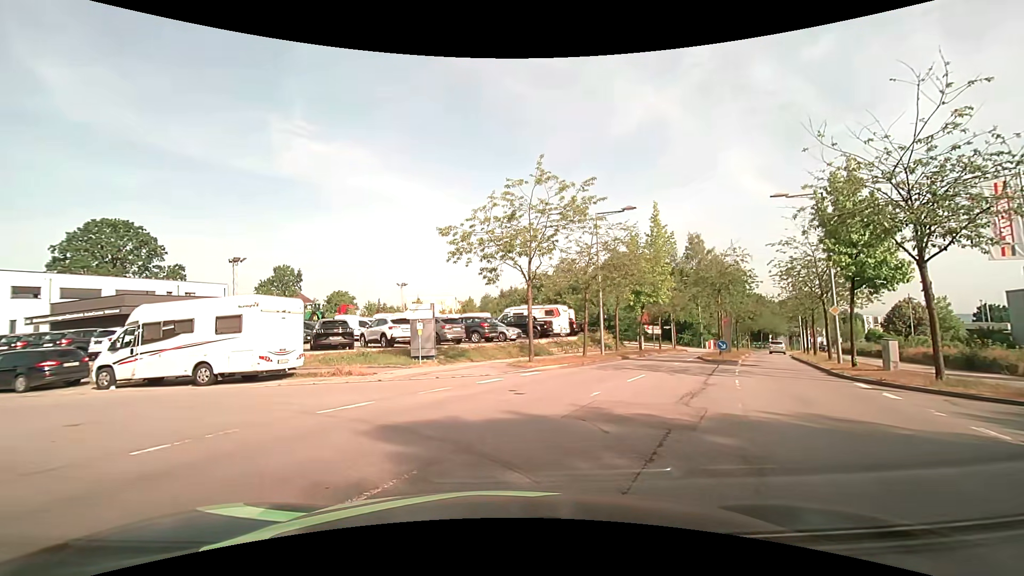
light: Day
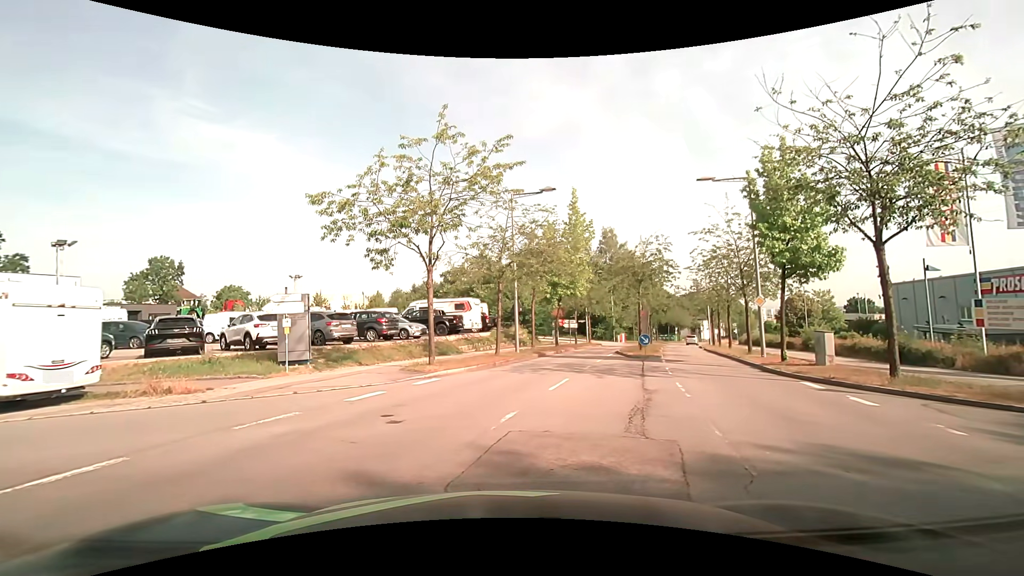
(+0.3, +3.5) m; +8°
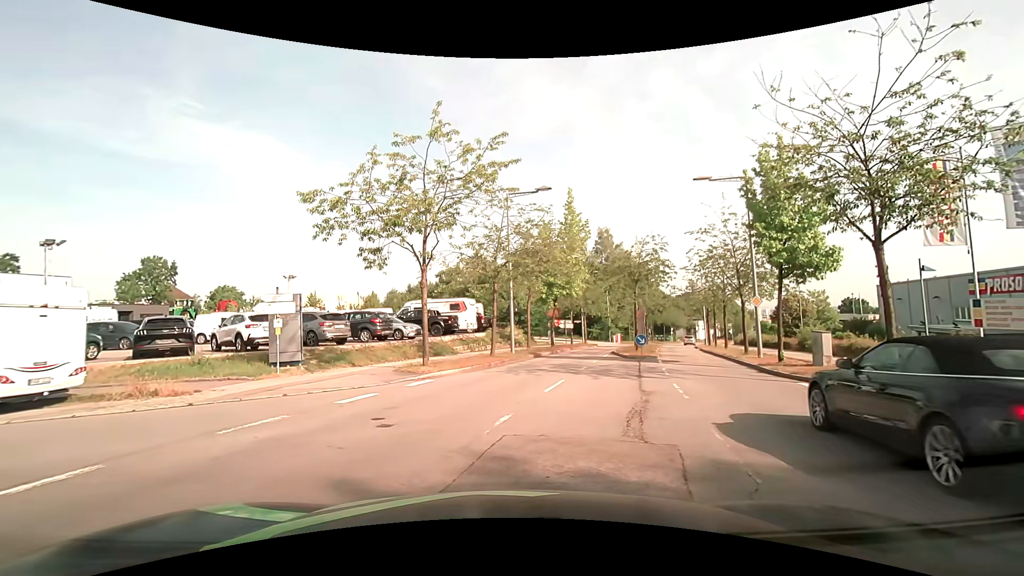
(0.0, +0.2) m; 0°
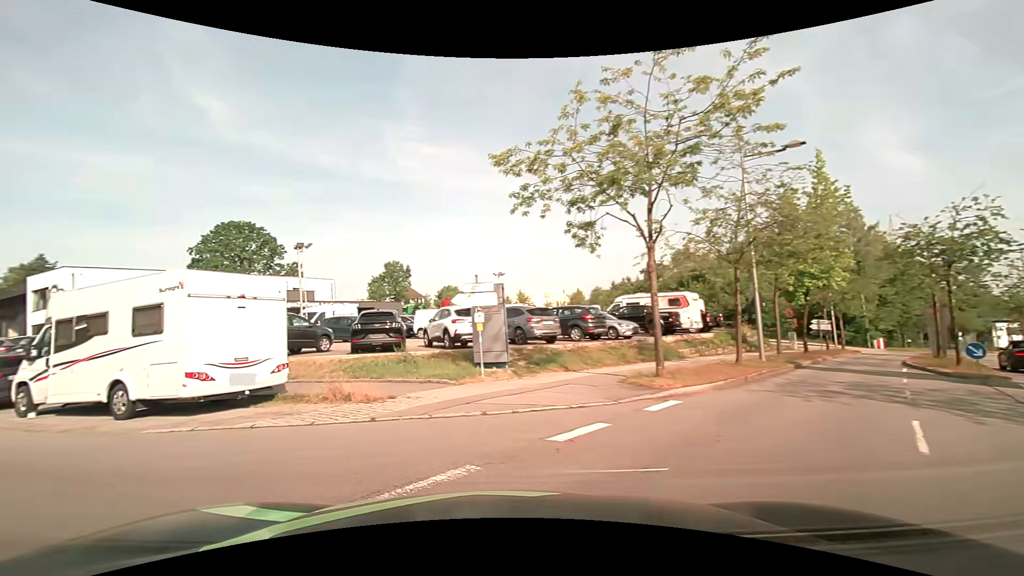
(-0.4, +4.4) m; -20°
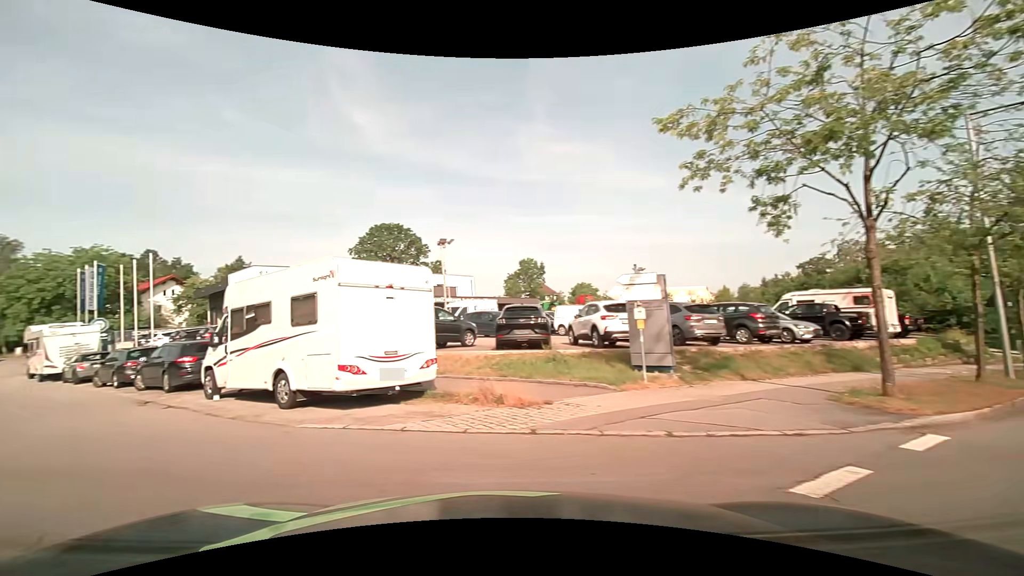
(-0.2, +1.7) m; -14°
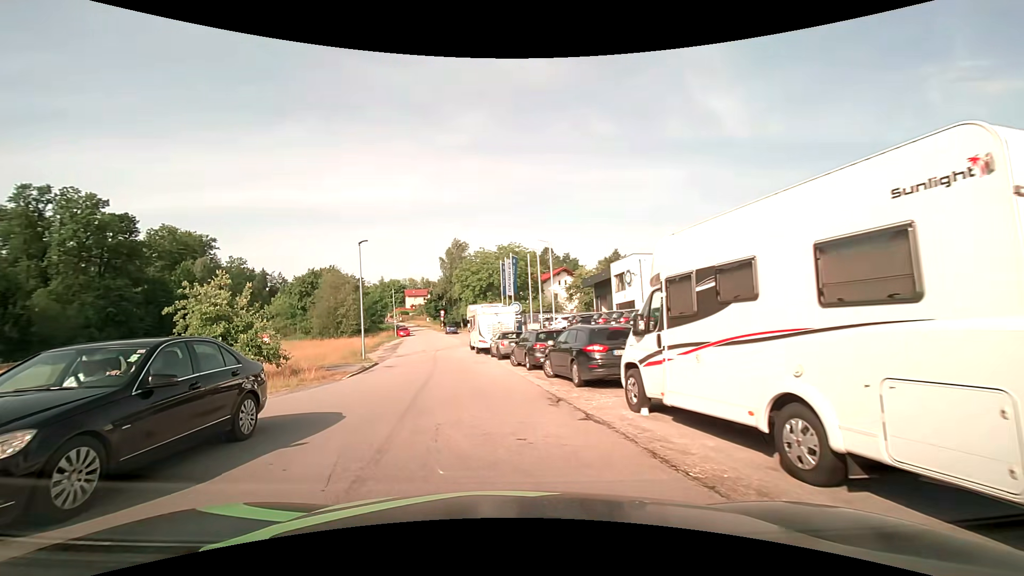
(-2.3, +5.3) m; -40°
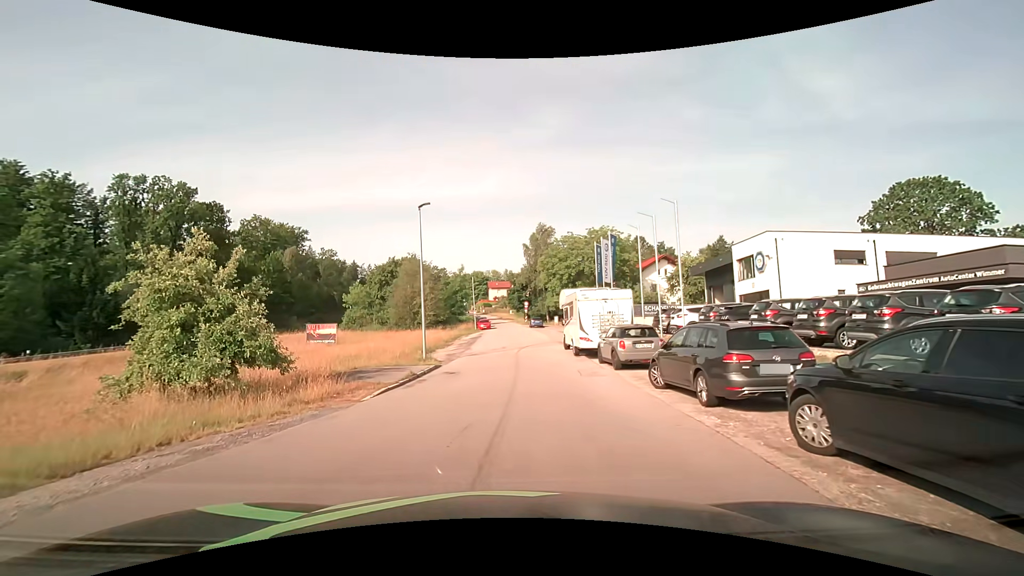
(-0.9, +9.0) m; -10°
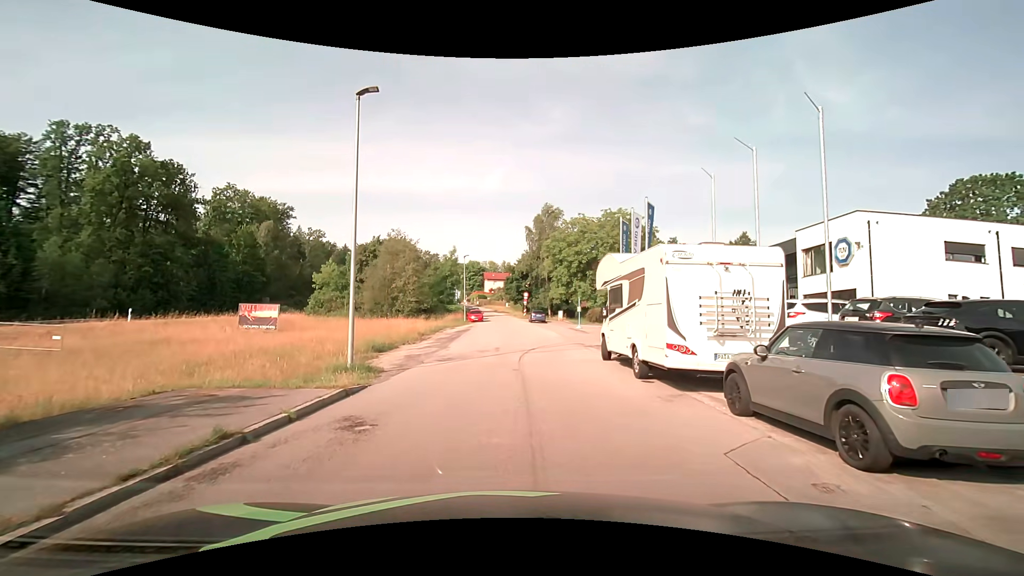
(0.0, +11.2) m; +1°
